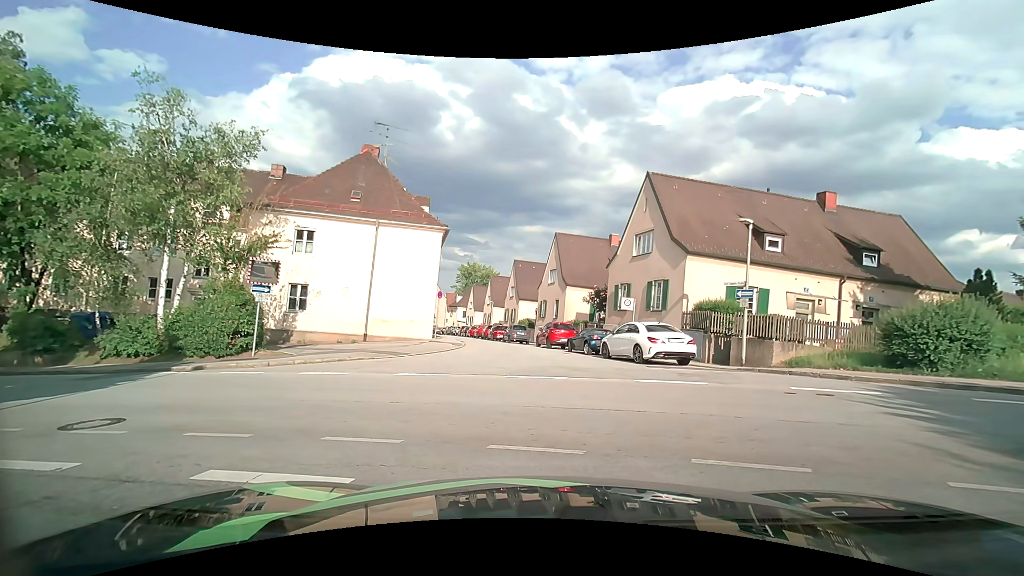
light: Day
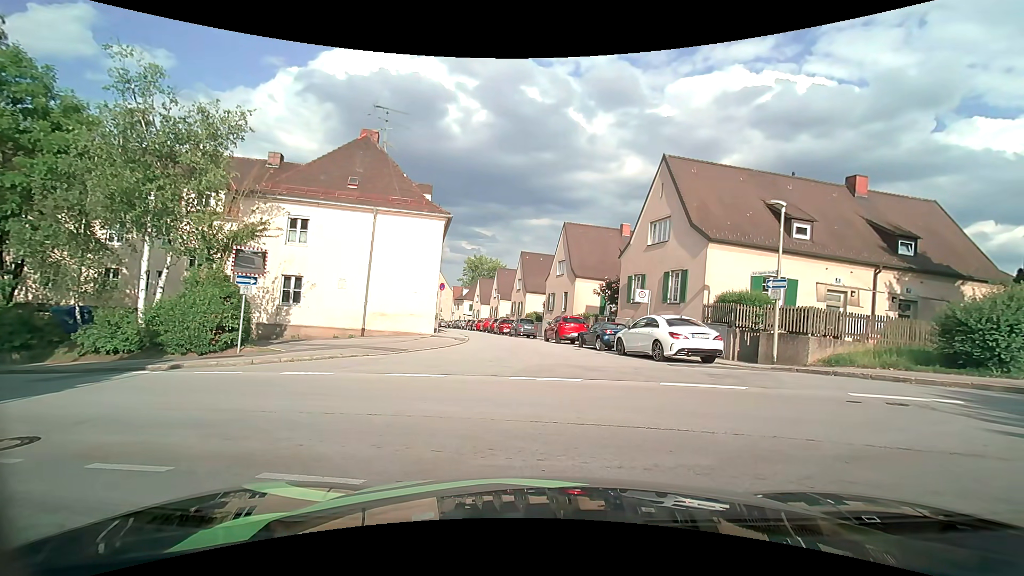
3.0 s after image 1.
(0.0, +1.6) m; 0°
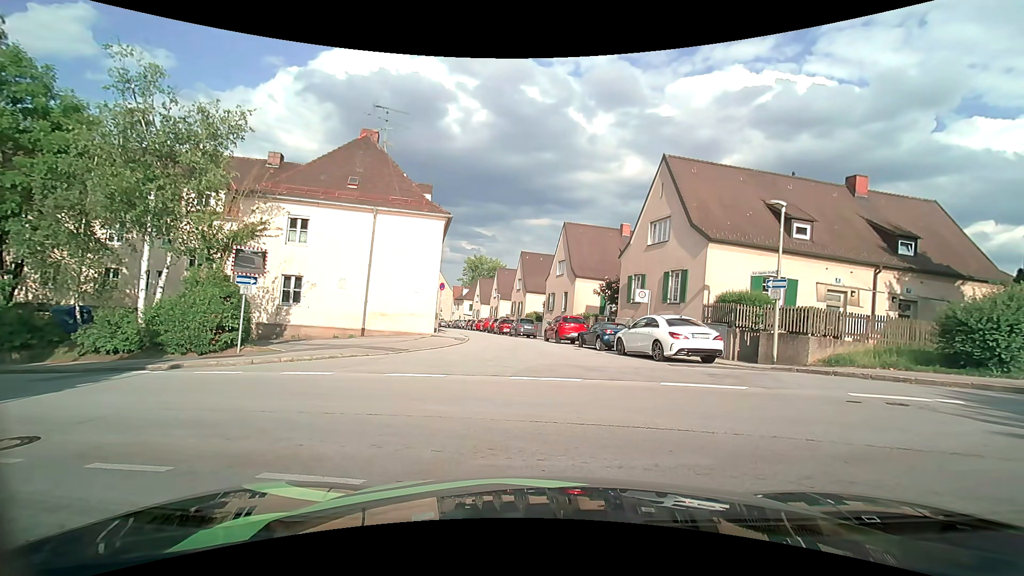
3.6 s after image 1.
(0.0, 0.0) m; 0°
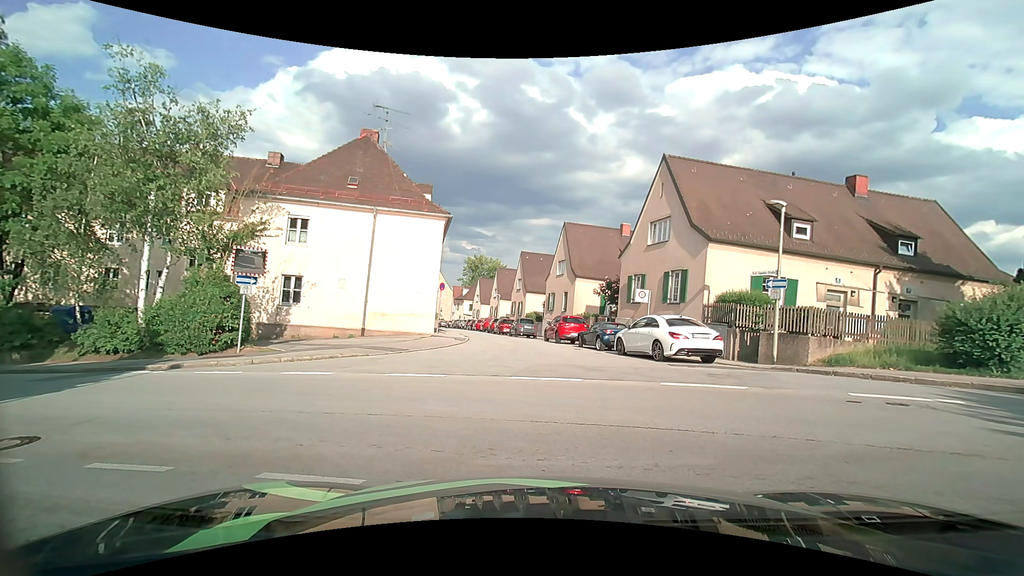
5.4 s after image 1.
(0.0, 0.0) m; 0°
(-4, +9) (-13, +13) (-22, +15) (-32, +18) (-42, +21) (-51, +24) (-61, +26) (-70, +29) (-77, +36) (-78, +46) m
